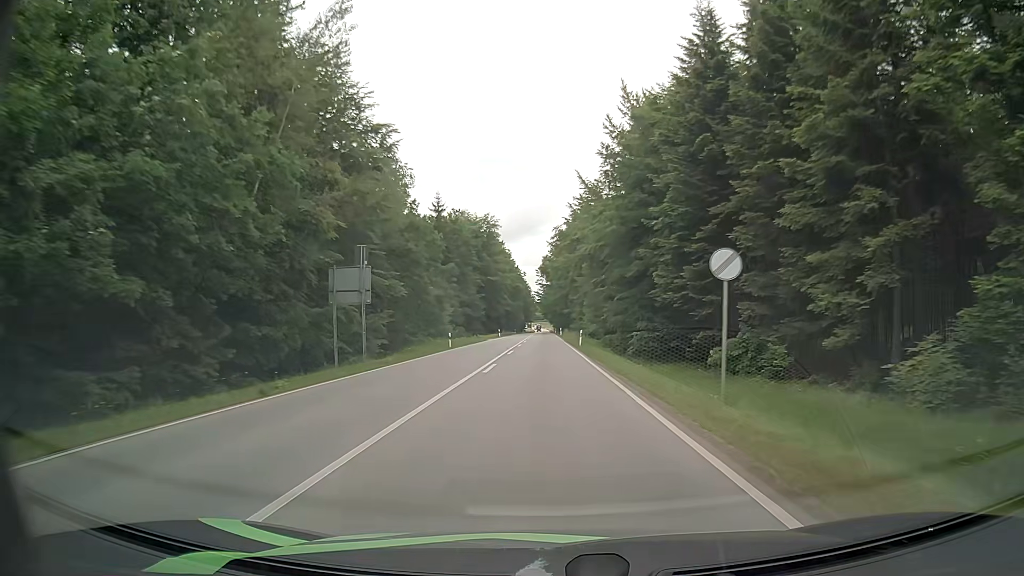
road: secondary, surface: asphalt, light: Day
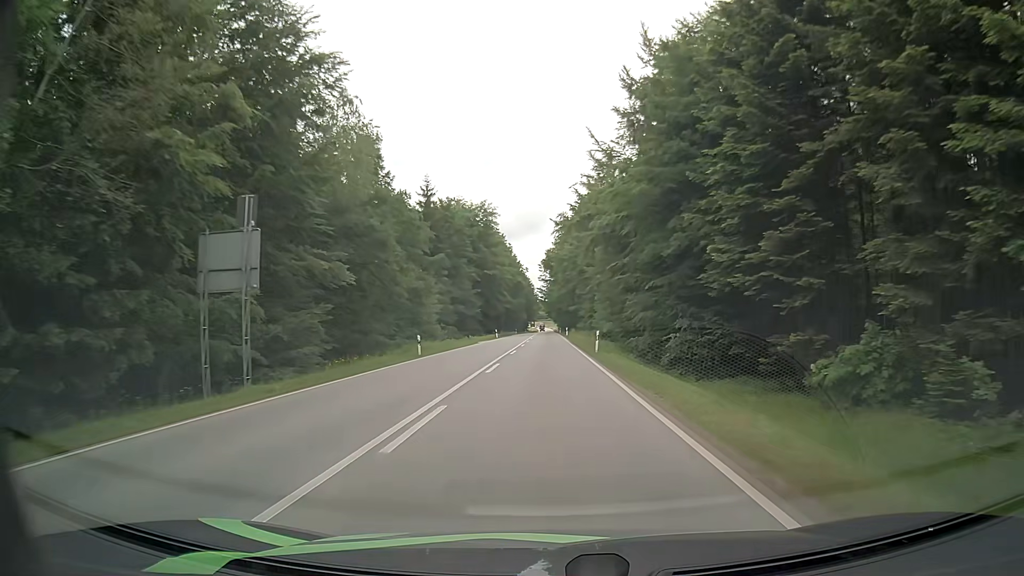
(-0.2, +12.1) m; -2°
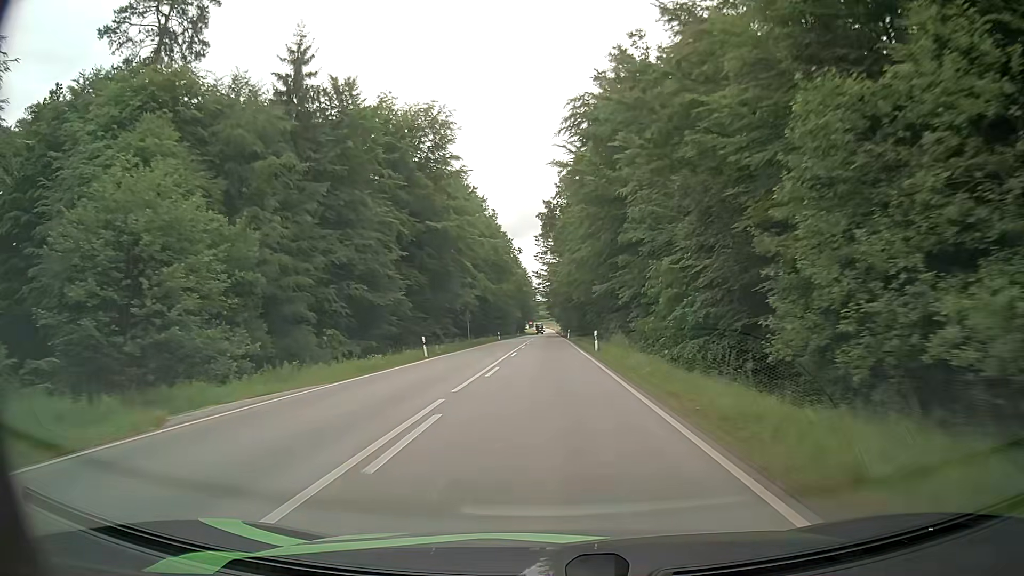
(+0.4, +49.0) m; 0°
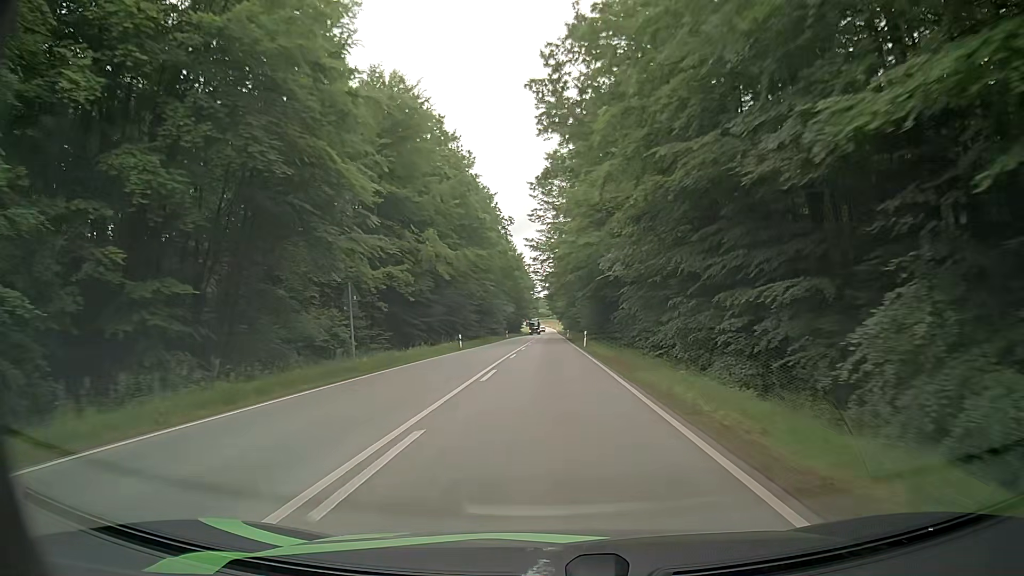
(0.0, +37.4) m; 0°
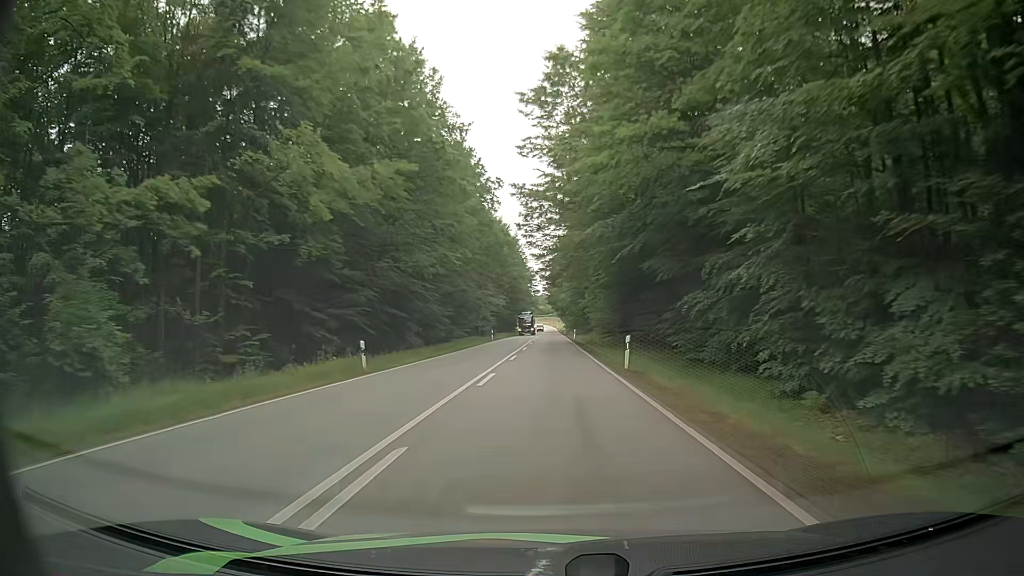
(0.0, +25.3) m; 0°
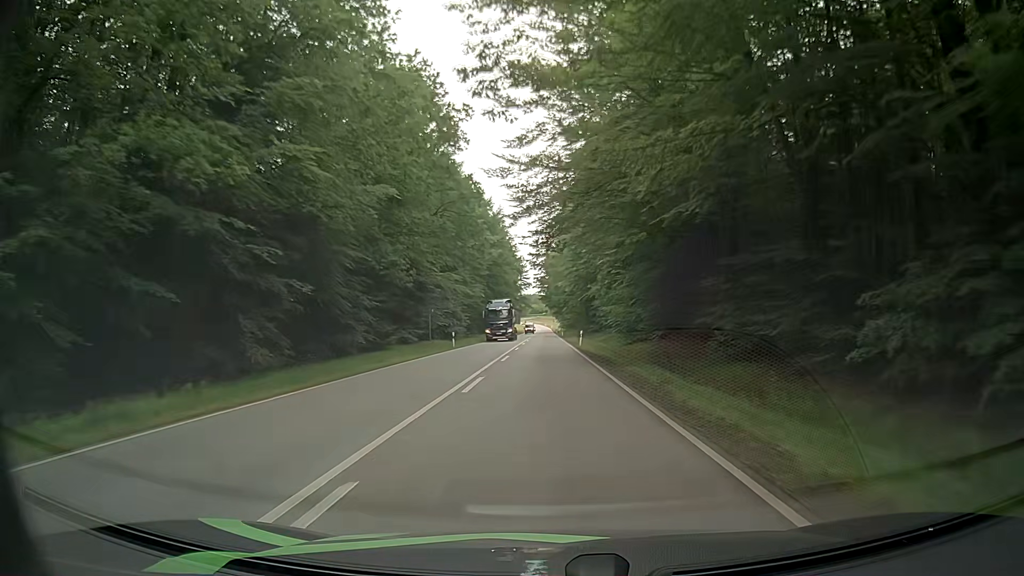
(-0.1, +25.6) m; +1°
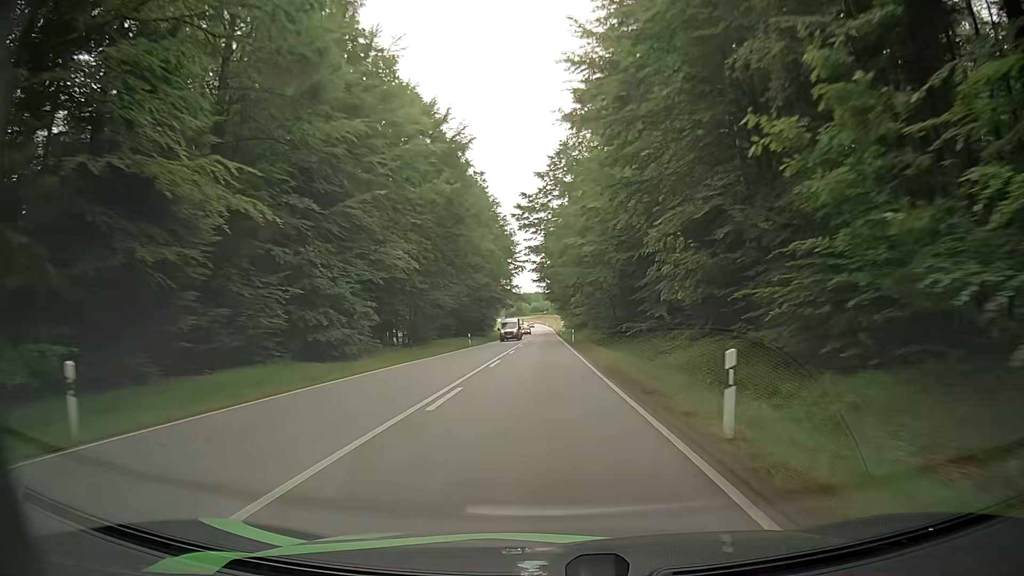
(-0.3, +38.9) m; 0°
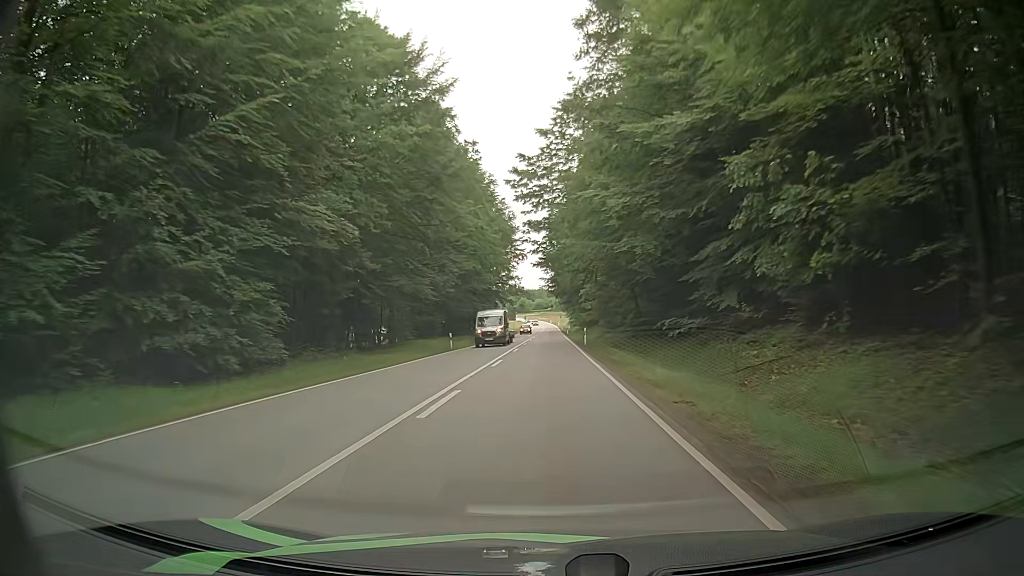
(-0.2, +13.1) m; -1°
(0, +10) (0, +20) (0, +30) (0, +40) (0, +50) (0, +60) (0, +70) (+1, +80) (+1, +90) (+1, +100) m
